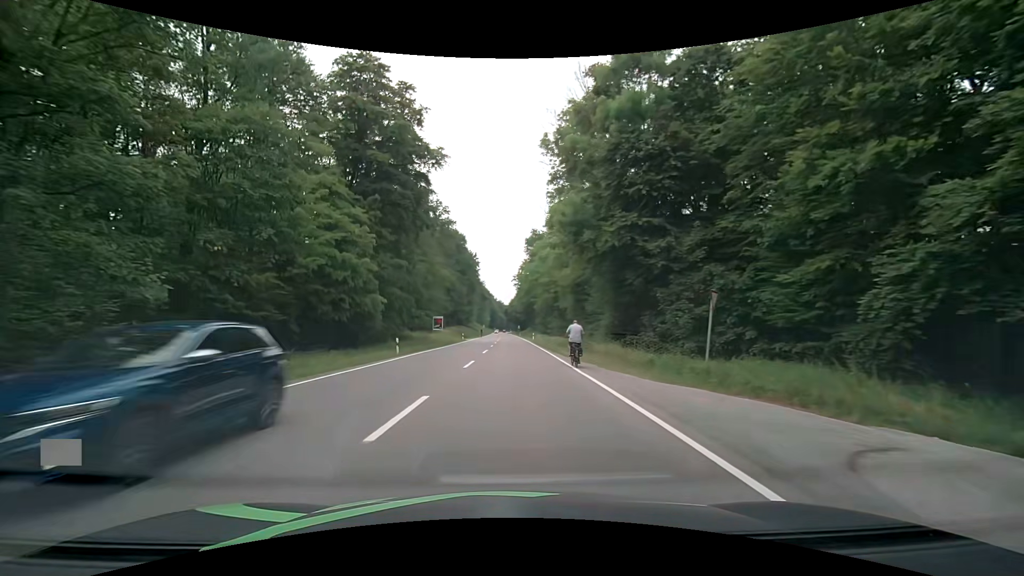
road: secondary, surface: asphalt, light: Day
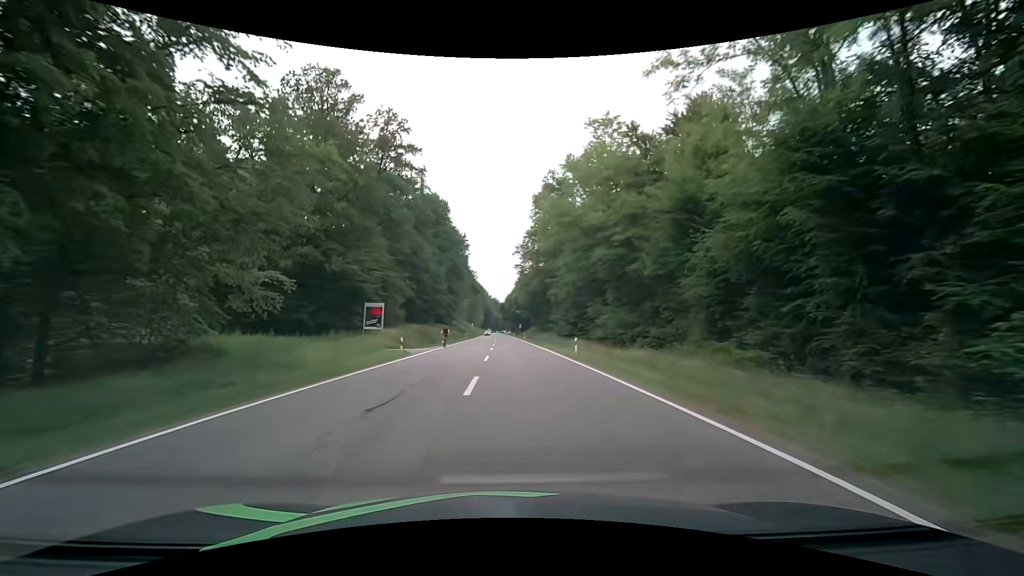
(-1.0, +44.2) m; 0°
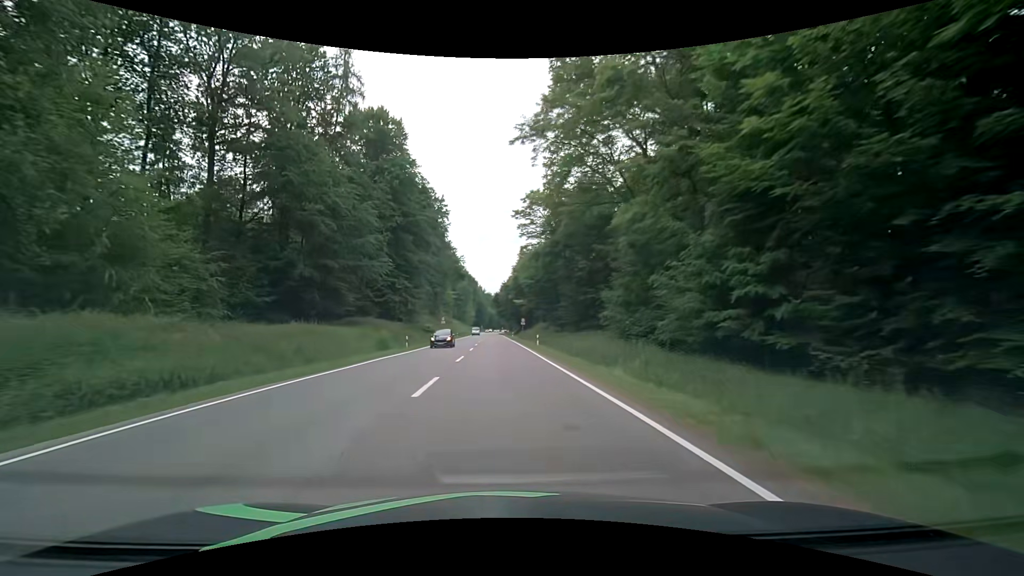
(+0.5, +47.4) m; +1°
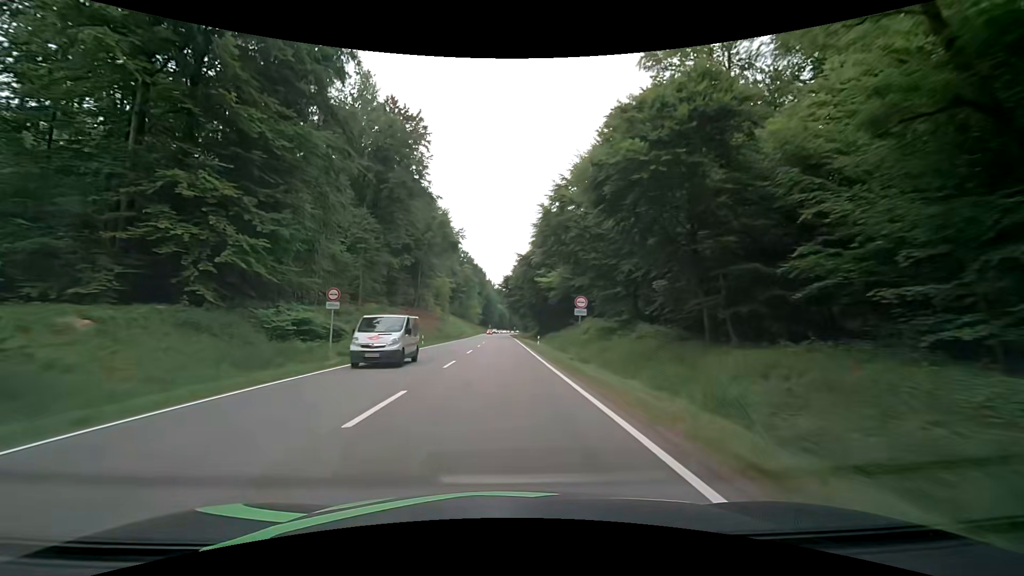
(-0.9, +48.9) m; -1°
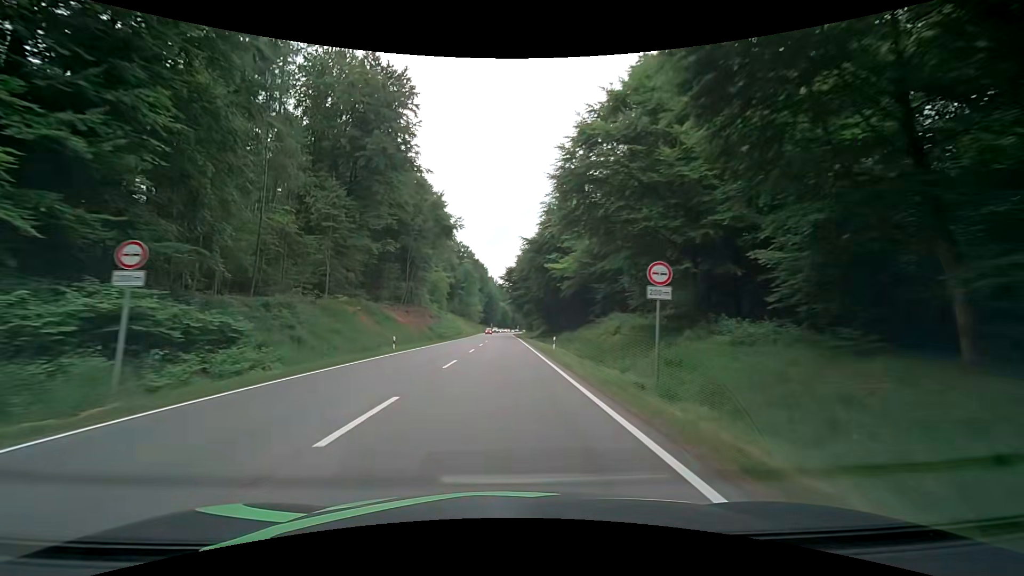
(-0.1, +12.4) m; 0°
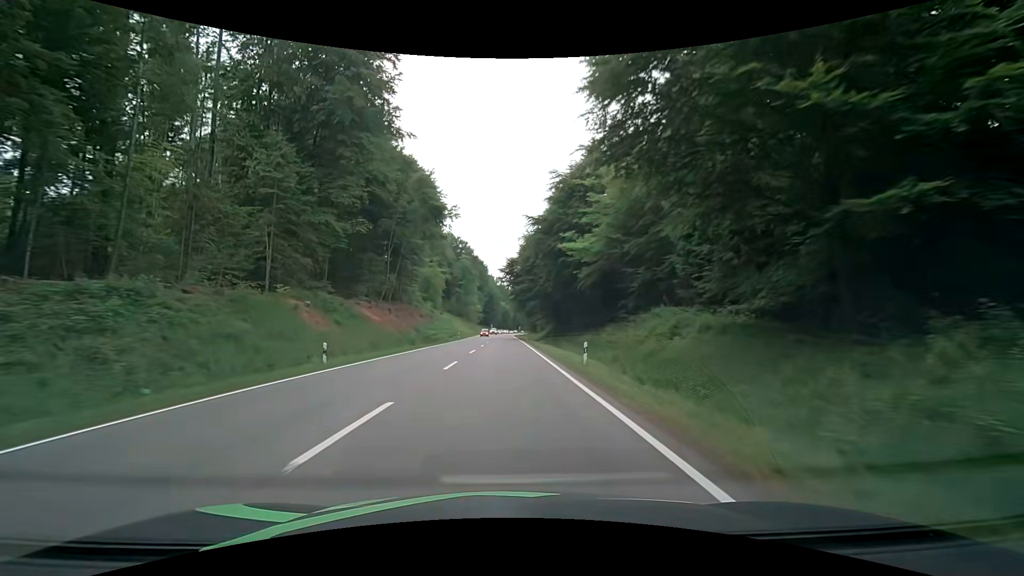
(0.0, +12.5) m; 0°
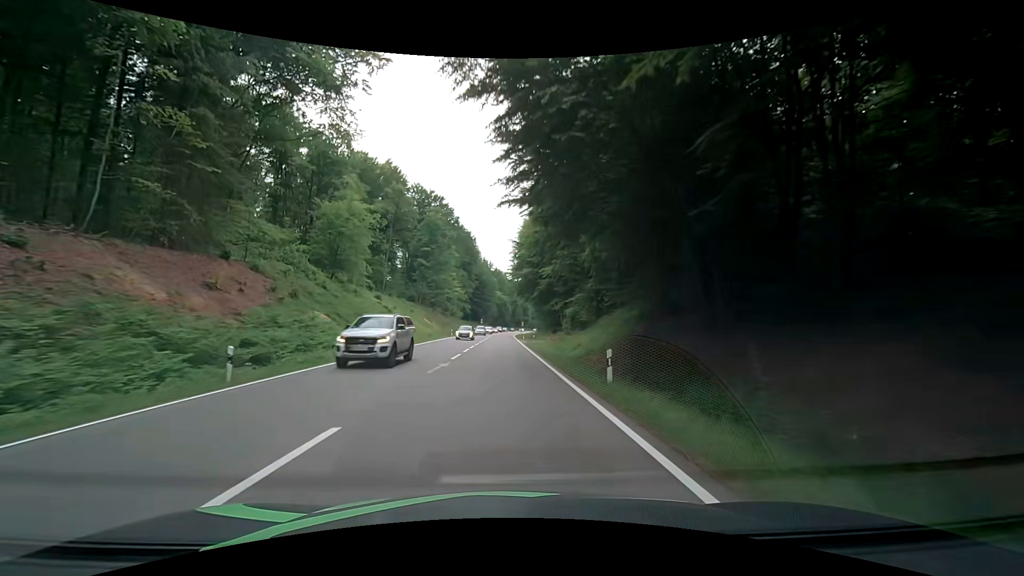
(+0.2, +62.7) m; -1°
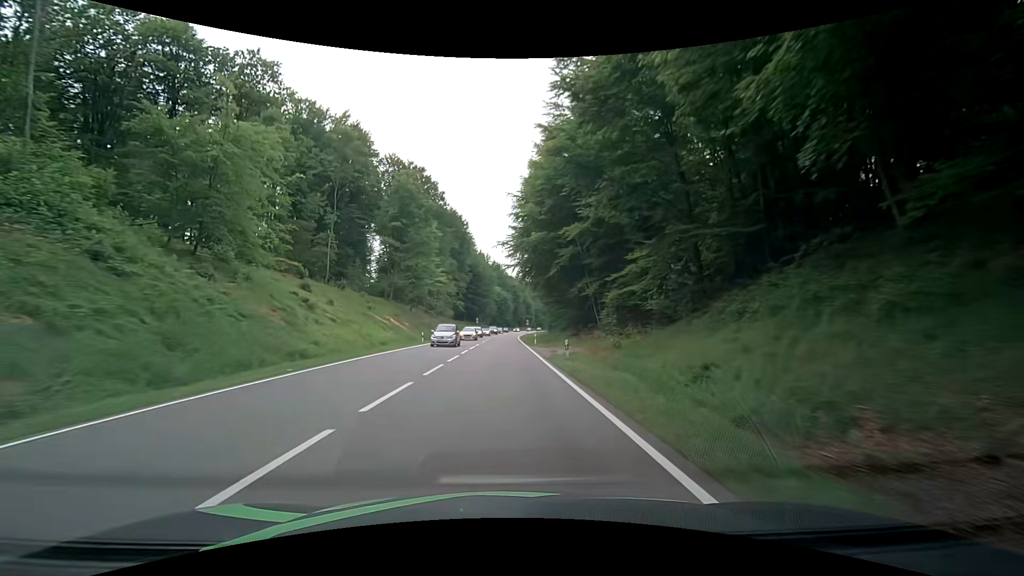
(+0.3, +25.3) m; +1°
(0, +10) (0, +20) (0, +30) (0, +40) (-1, +50) (-1, +60) (0, +70) (0, +80) (0, +90) (0, +100) m
